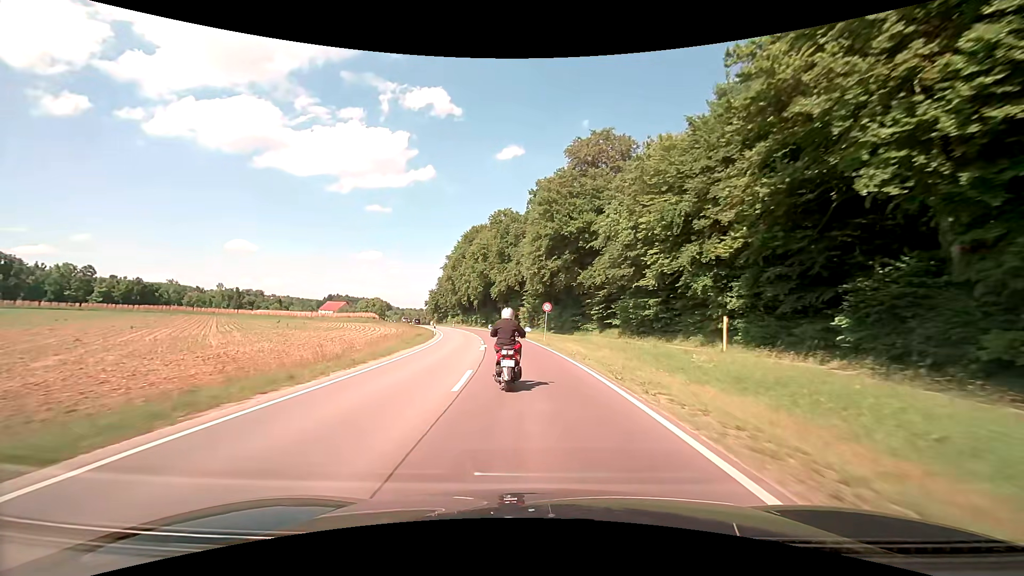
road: secondary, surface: asphalt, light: Day
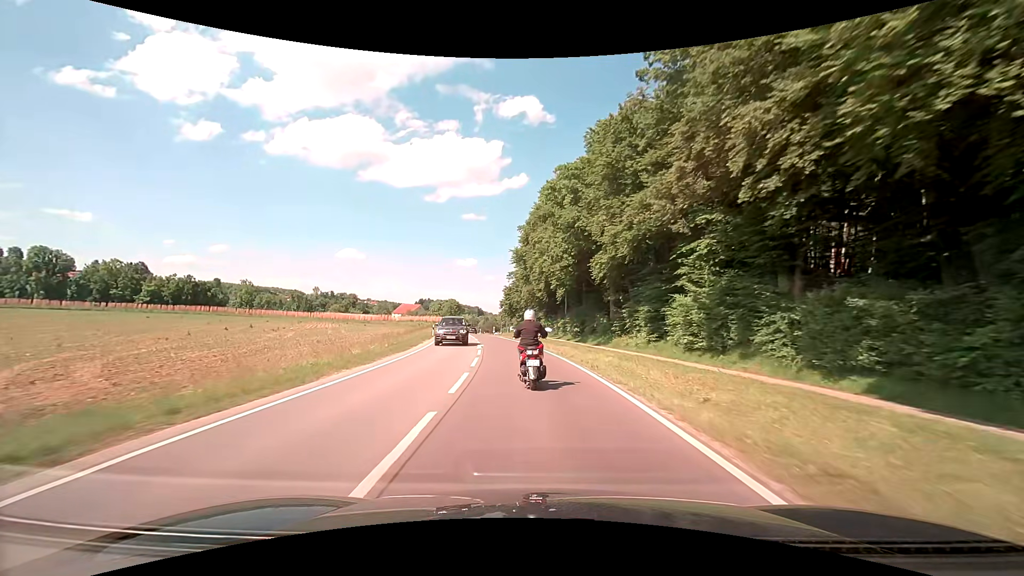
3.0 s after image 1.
(-4.7, +50.8) m; -11°
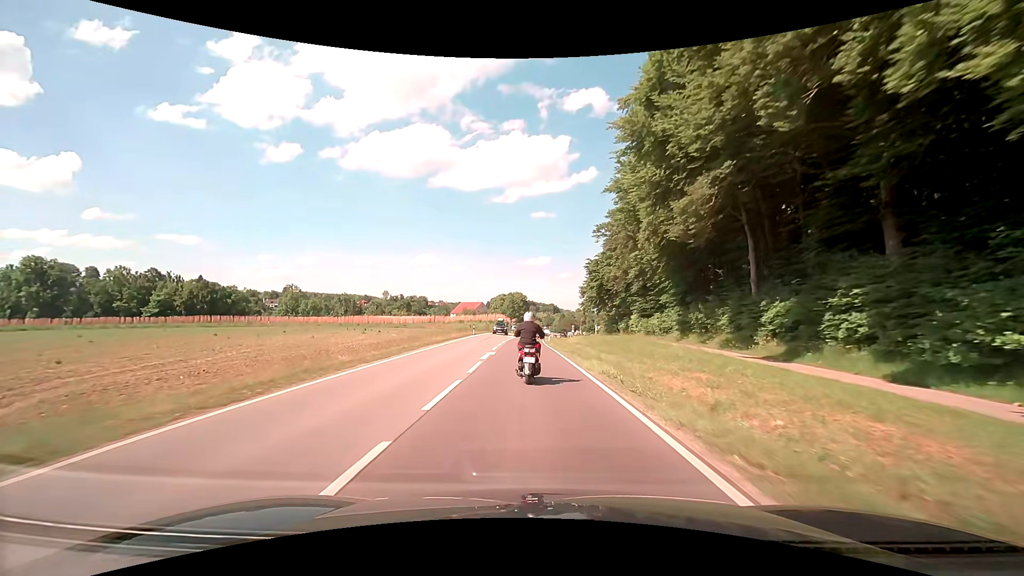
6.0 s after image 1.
(-4.4, +49.7) m; -9°
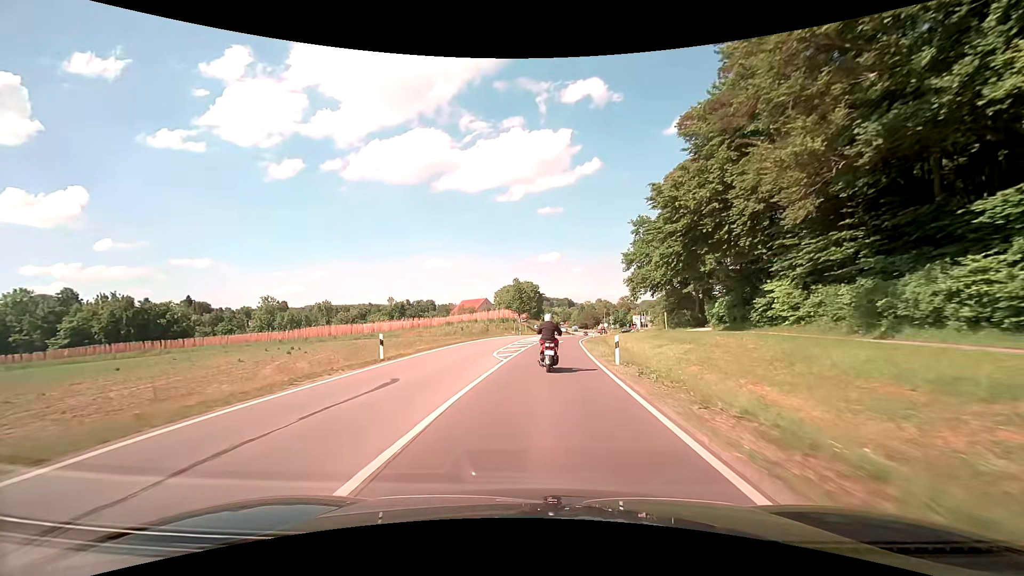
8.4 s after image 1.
(-0.8, +39.8) m; -2°
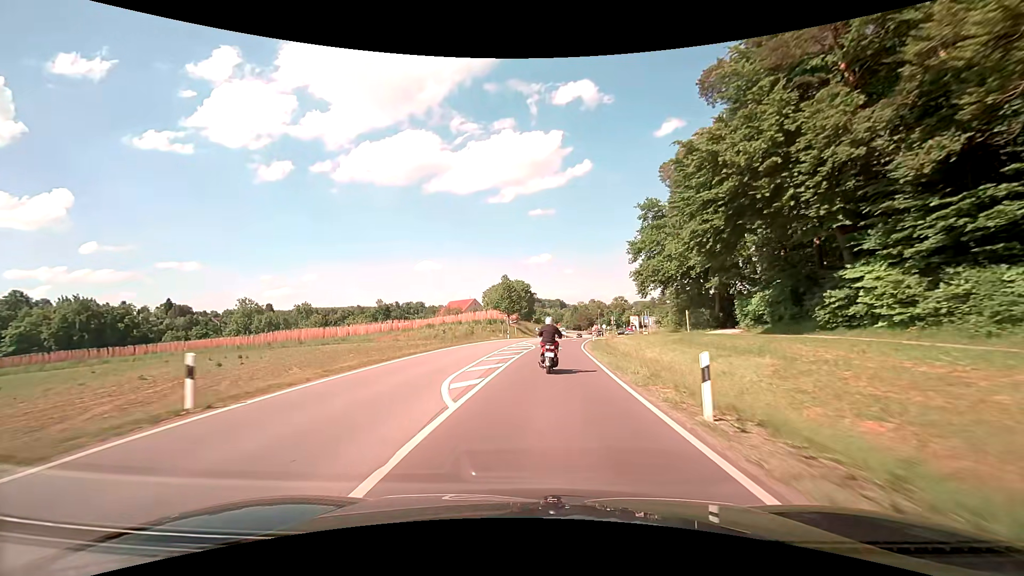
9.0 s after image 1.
(+0.1, +10.2) m; +1°
(0, +10) (0, +20) (+1, +30) (+2, +40) (+3, +50) (+4, +60) (+5, +70) (+7, +80) (+8, +90) (+10, +99) m
